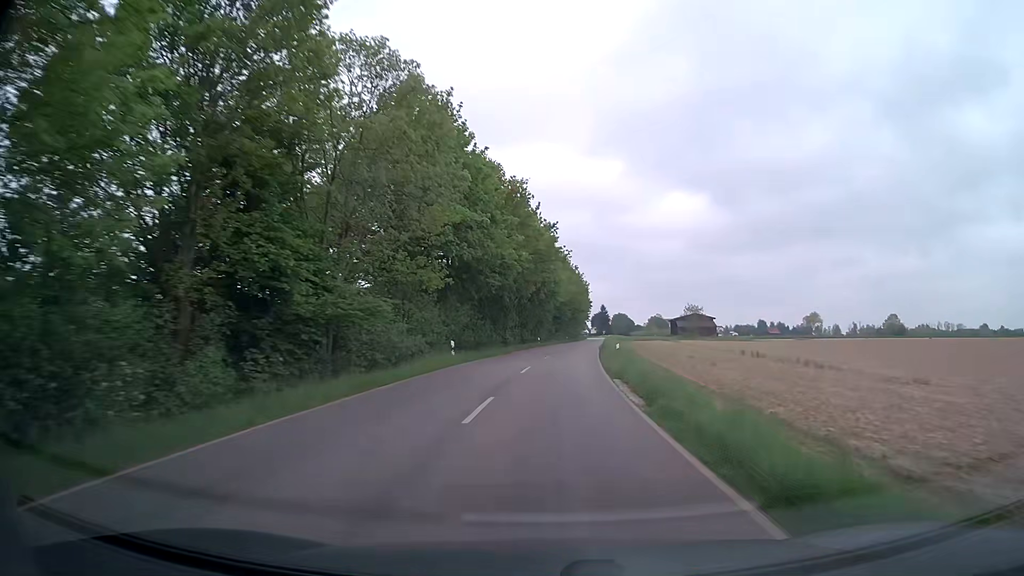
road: tertiary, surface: asphalt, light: Day
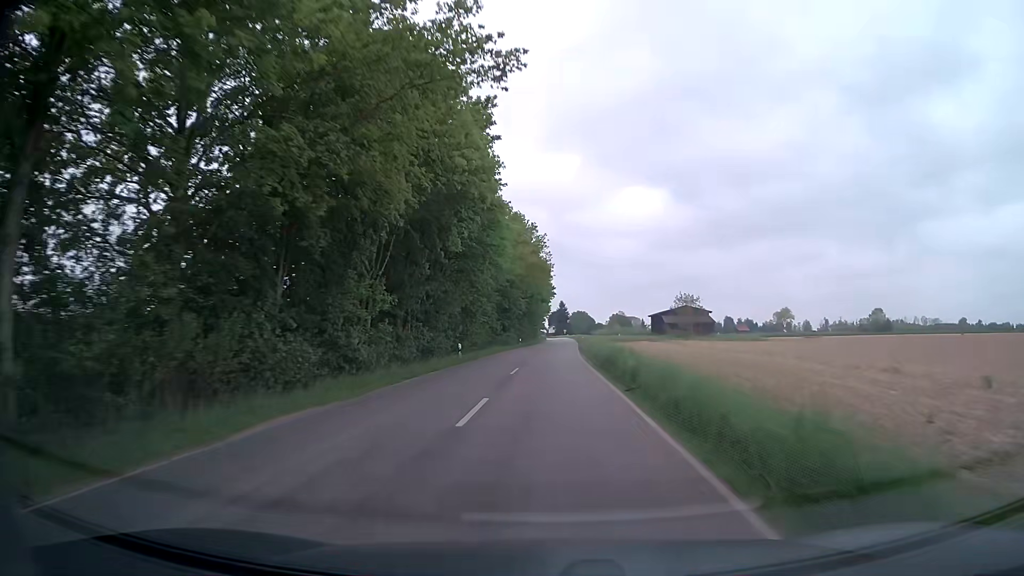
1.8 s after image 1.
(+1.7, +36.4) m; +4°
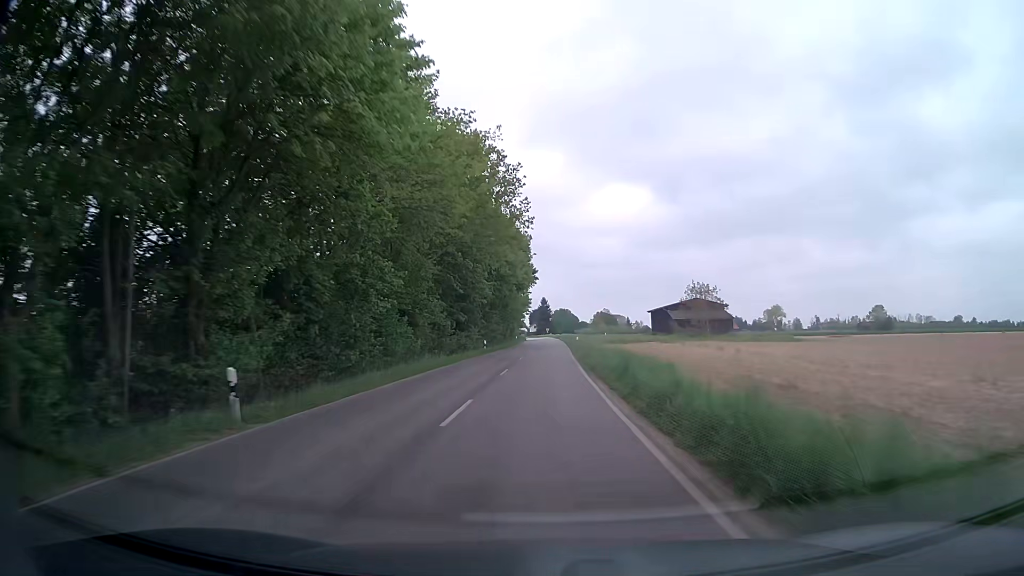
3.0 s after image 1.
(+0.4, +23.8) m; +2°
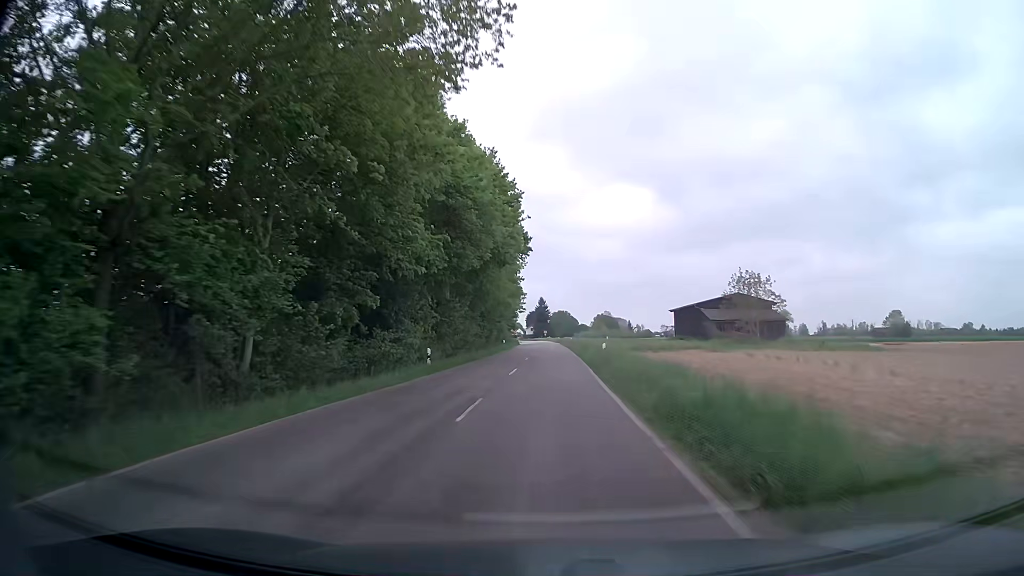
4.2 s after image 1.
(0.0, +23.8) m; 0°
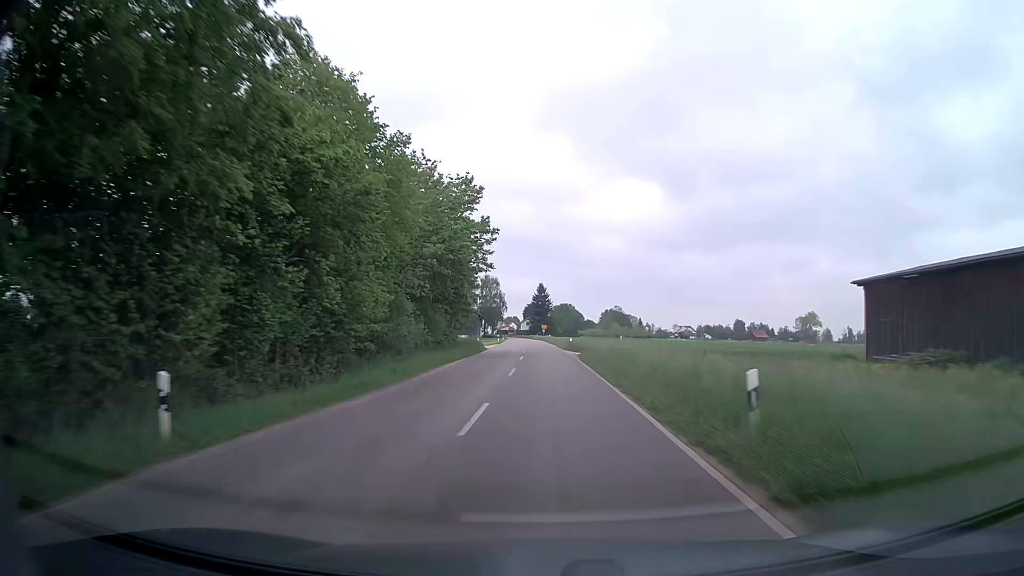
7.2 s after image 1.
(+0.5, +61.7) m; 0°
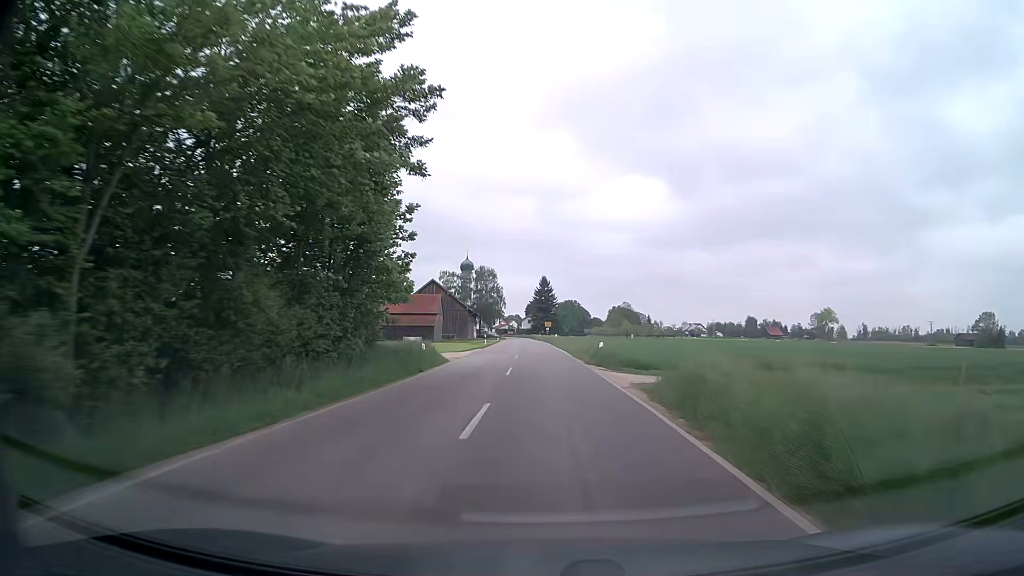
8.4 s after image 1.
(-0.2, +24.6) m; 0°
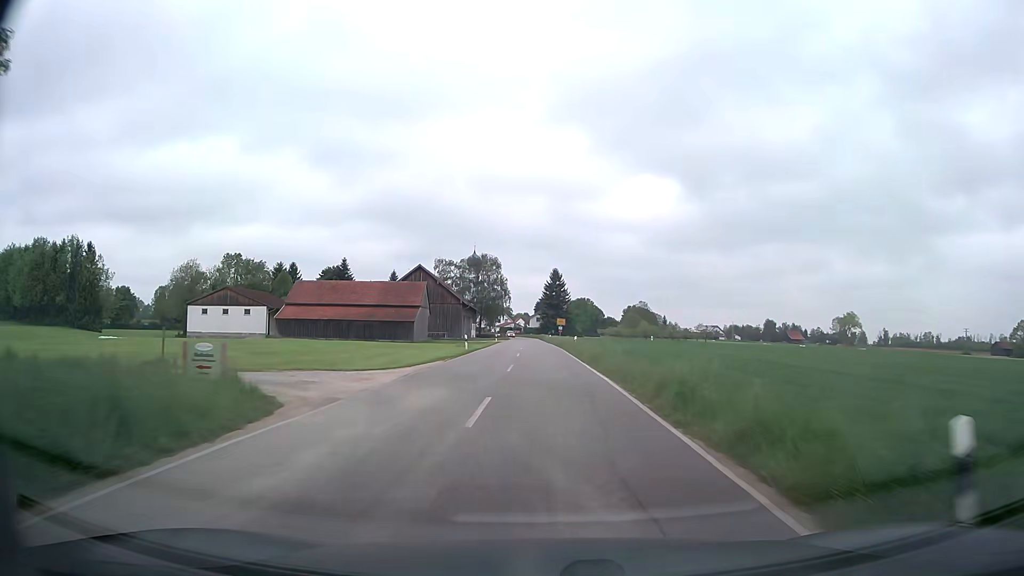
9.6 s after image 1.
(-0.3, +23.1) m; -1°
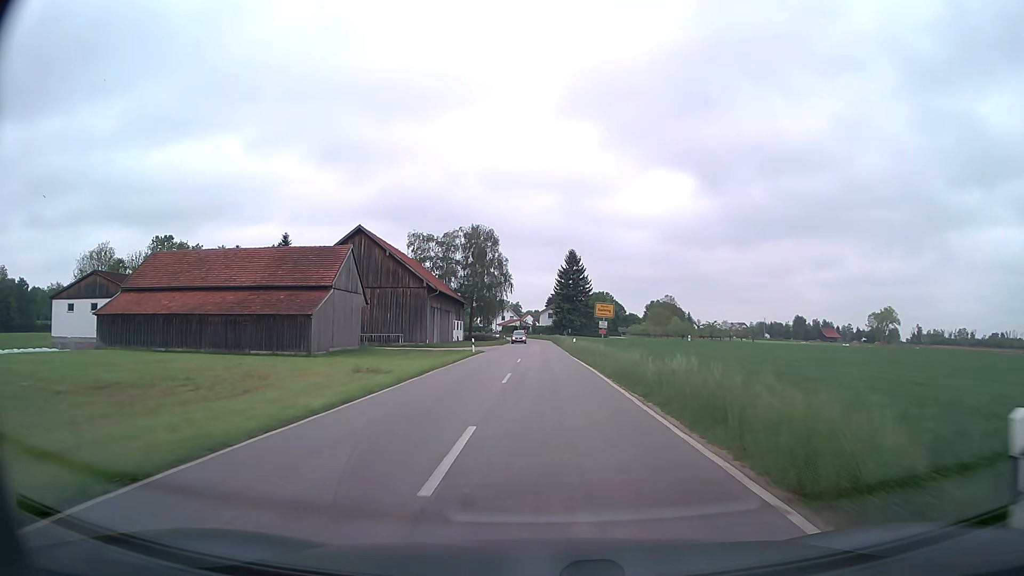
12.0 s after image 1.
(-0.2, +39.3) m; -1°
(0, +10) (0, +20) (0, +30) (0, +40) (0, +50) (0, +60) (0, +70) (0, +80) (0, +90) (0, +100) m
